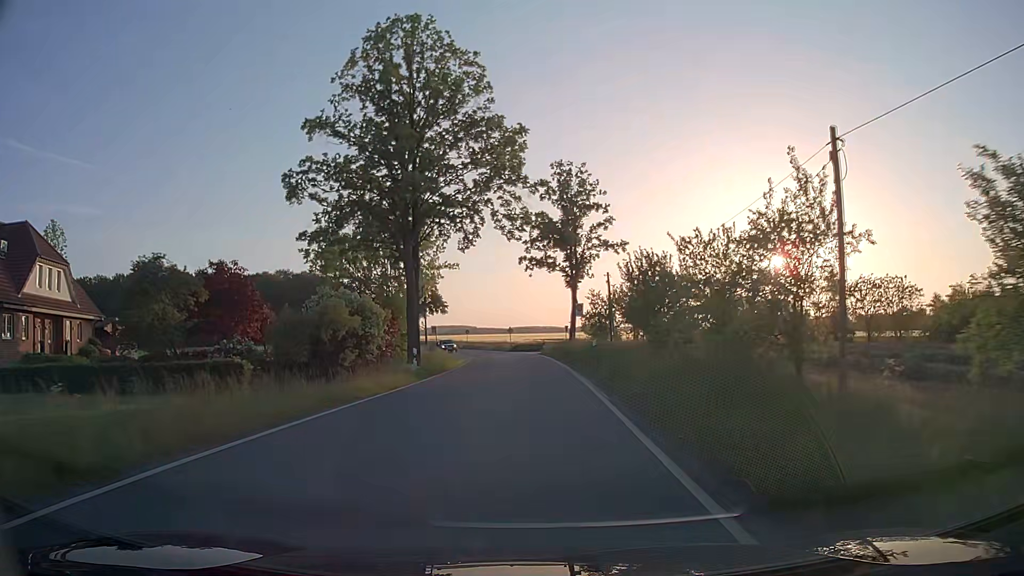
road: tertiary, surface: asphalt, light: Day
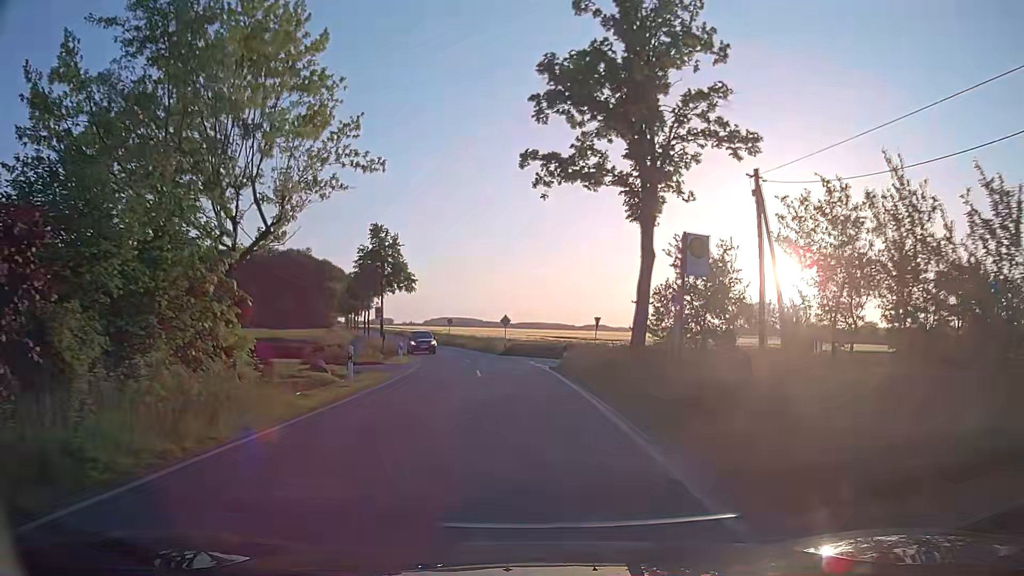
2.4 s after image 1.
(+0.1, +28.0) m; 0°
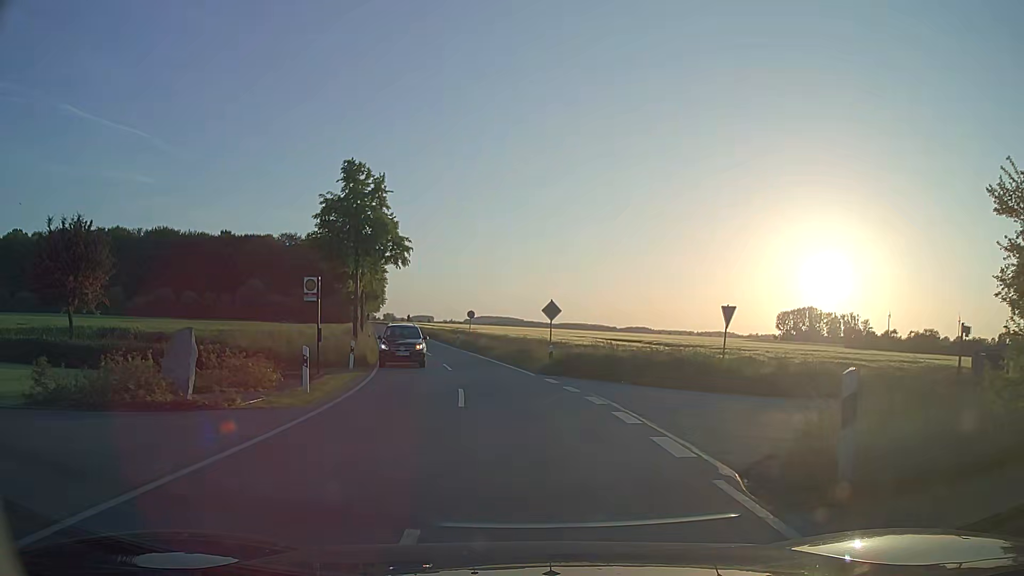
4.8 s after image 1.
(-0.9, +20.6) m; -4°
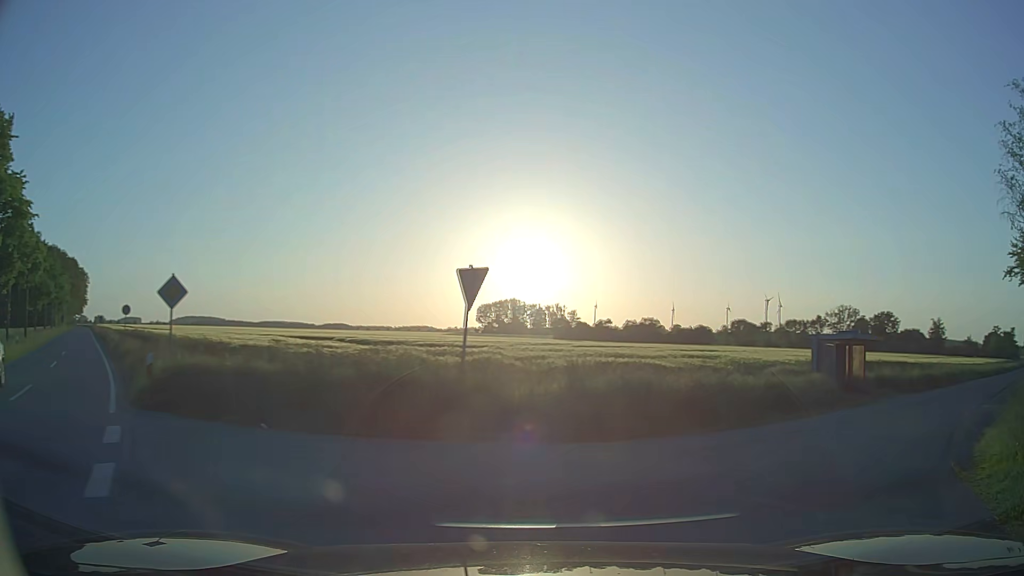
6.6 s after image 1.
(+1.4, +10.9) m; +25°
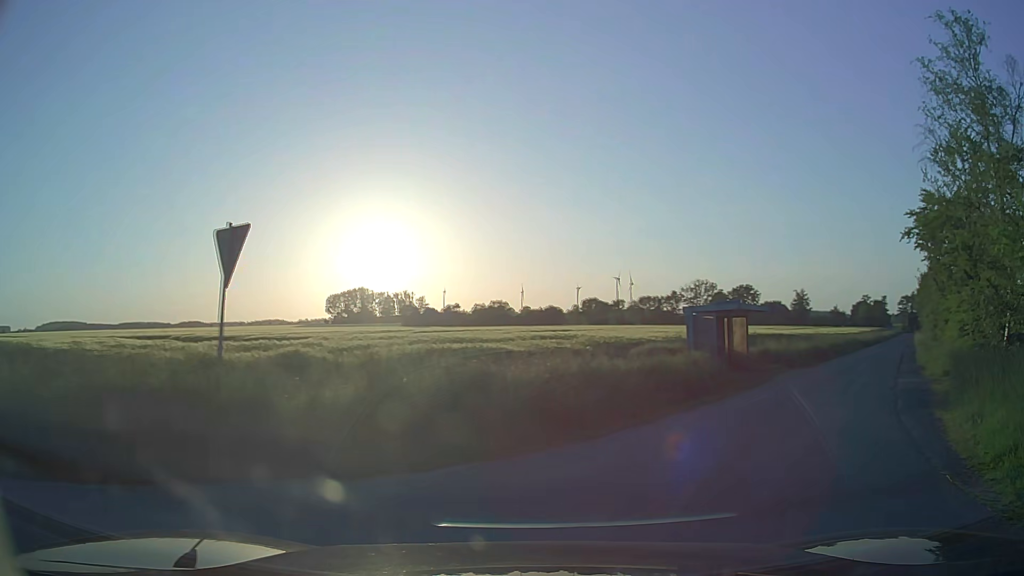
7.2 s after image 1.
(+0.4, +3.7) m; +11°
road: unclassified
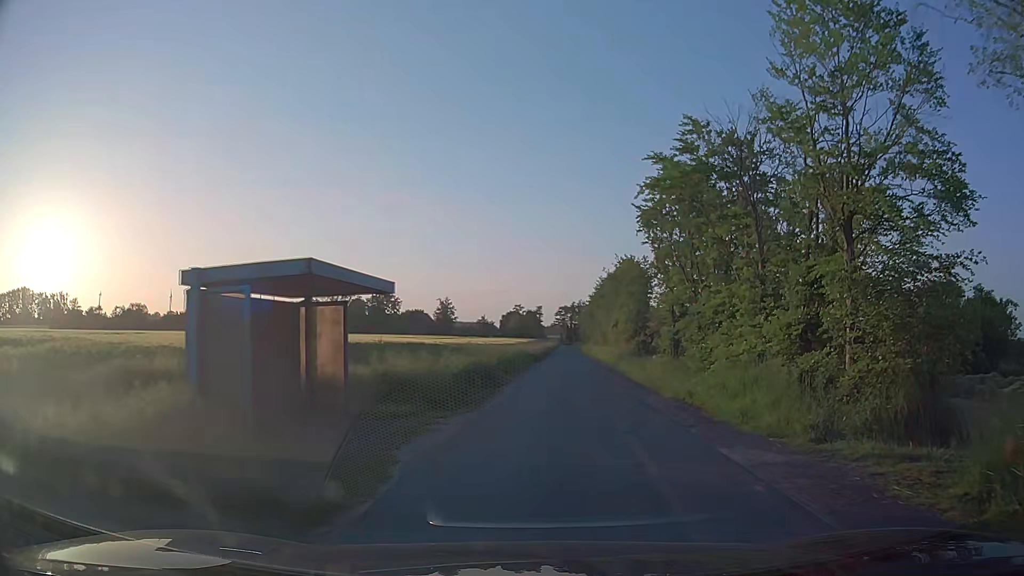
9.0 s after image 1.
(+4.1, +13.0) m; +32°
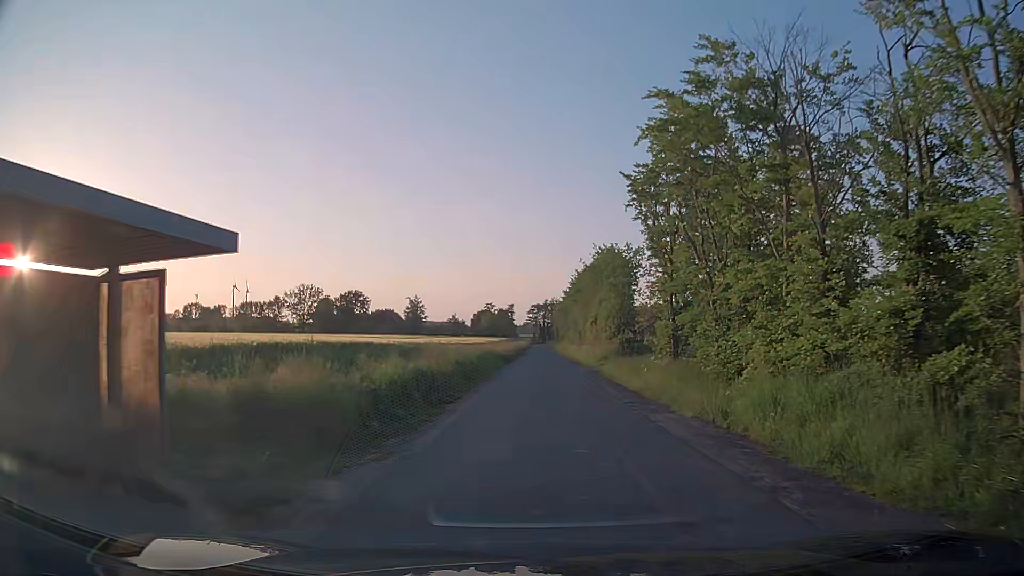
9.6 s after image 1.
(+0.1, +5.7) m; +2°
